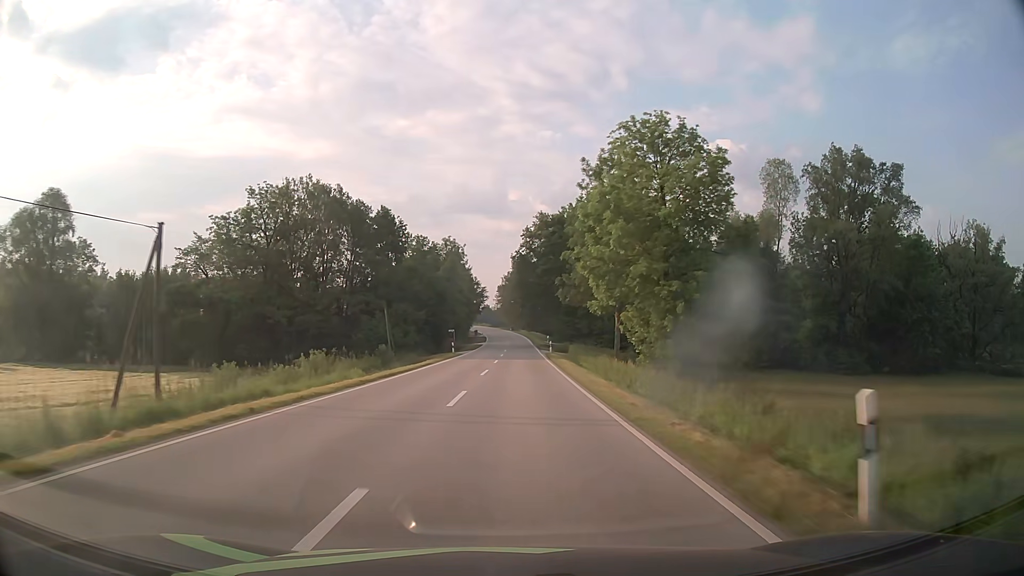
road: secondary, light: Day
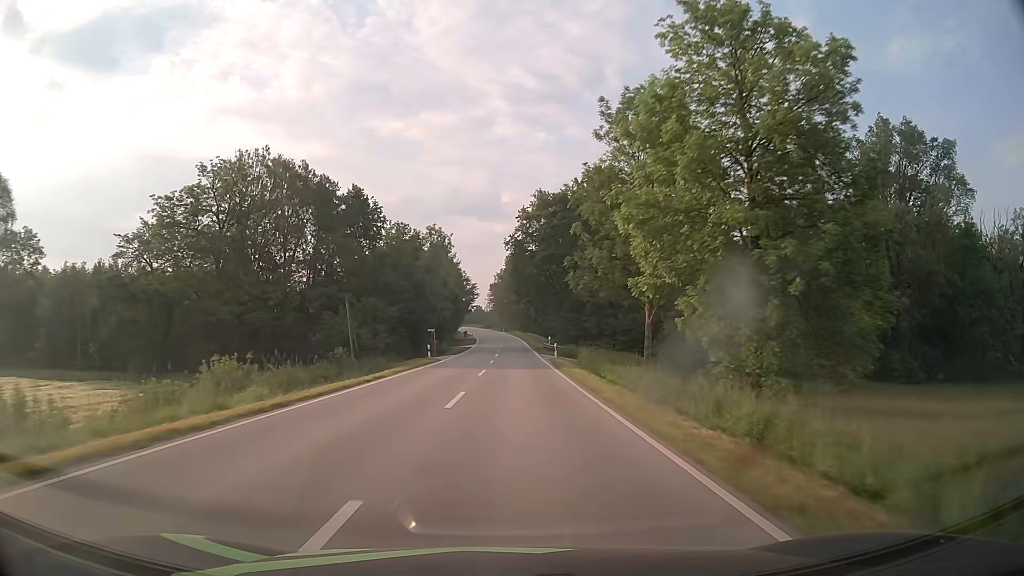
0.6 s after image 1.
(+0.1, +12.5) m; +1°
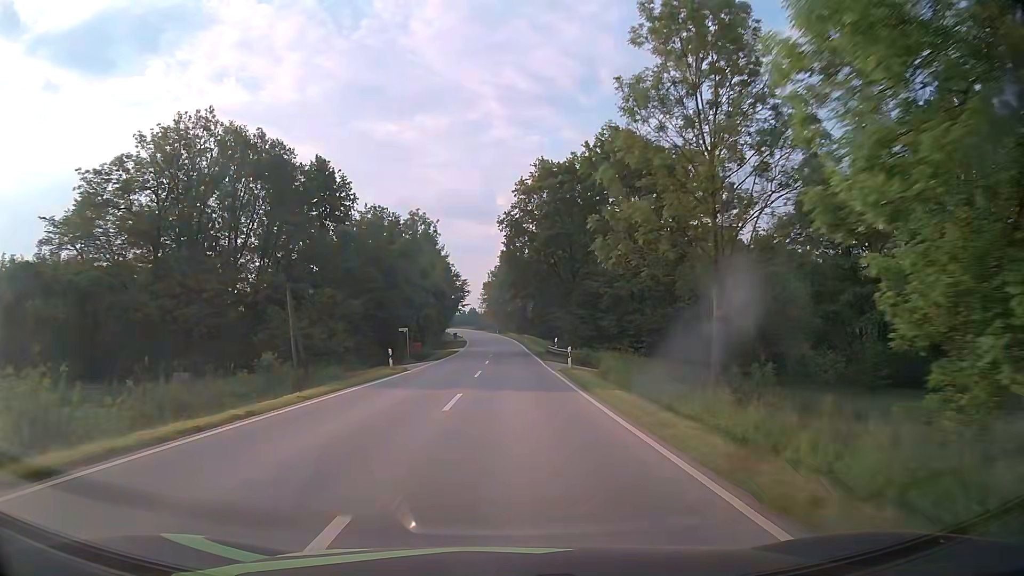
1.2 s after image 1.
(0.0, +12.4) m; 0°
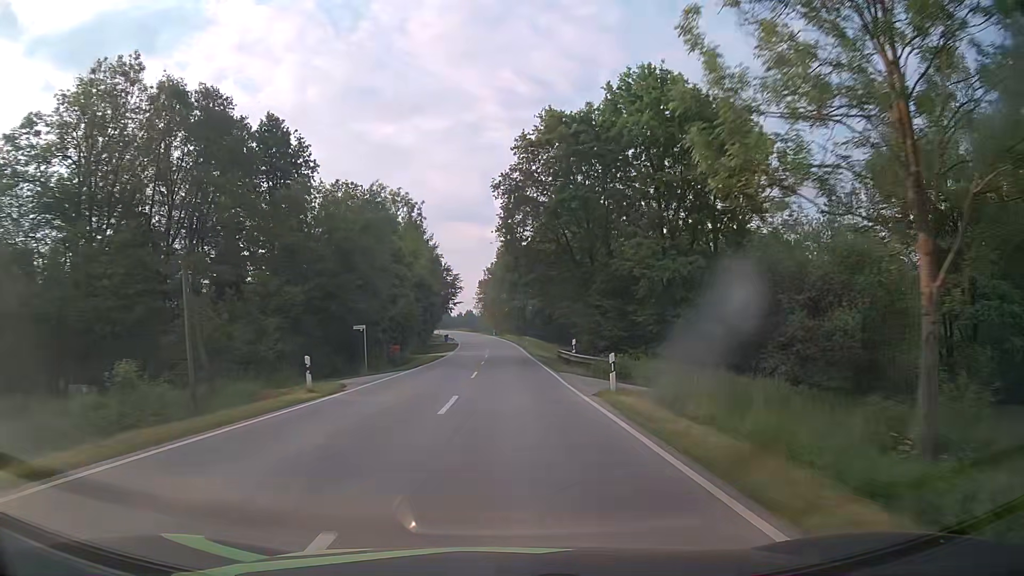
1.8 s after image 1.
(0.0, +12.4) m; 0°
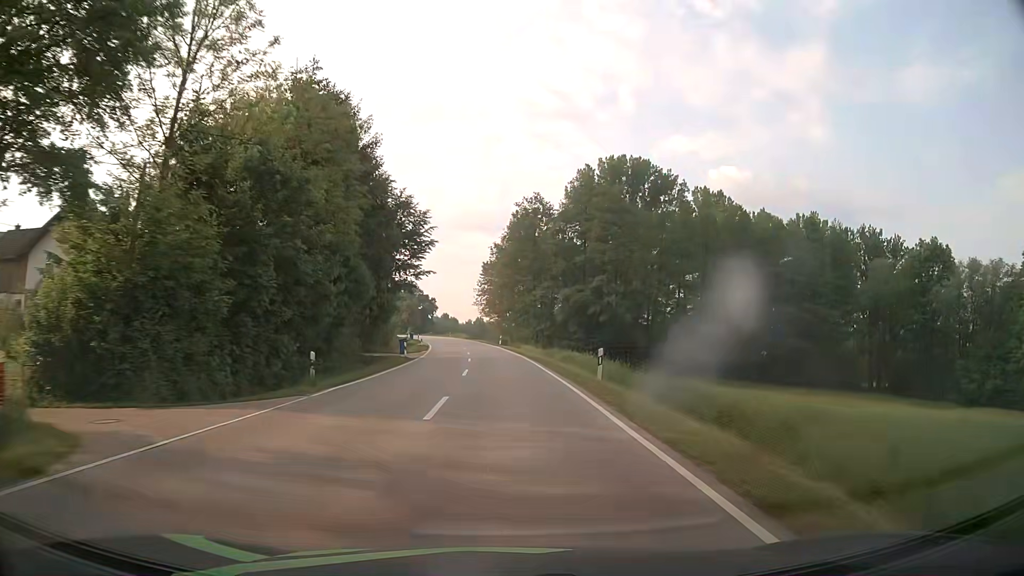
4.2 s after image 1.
(-0.1, +49.5) m; -1°
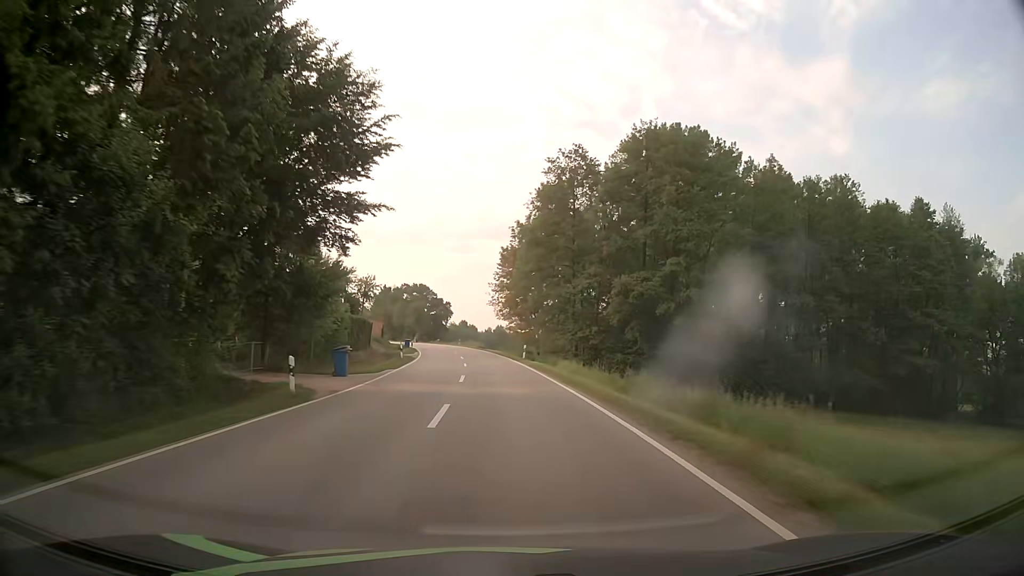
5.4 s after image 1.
(-0.4, +24.6) m; -2°
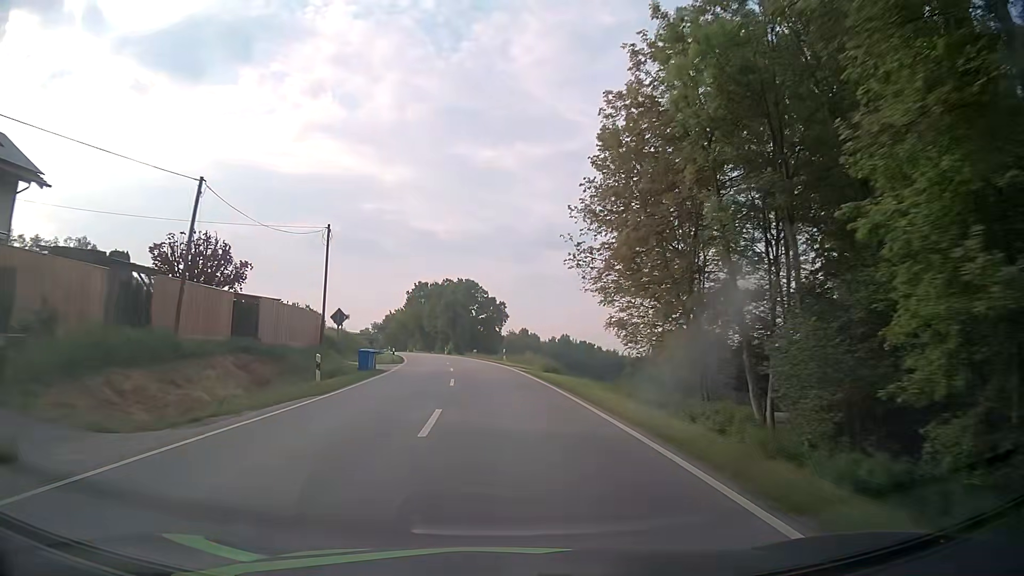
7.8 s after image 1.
(-2.0, +49.1) m; -5°
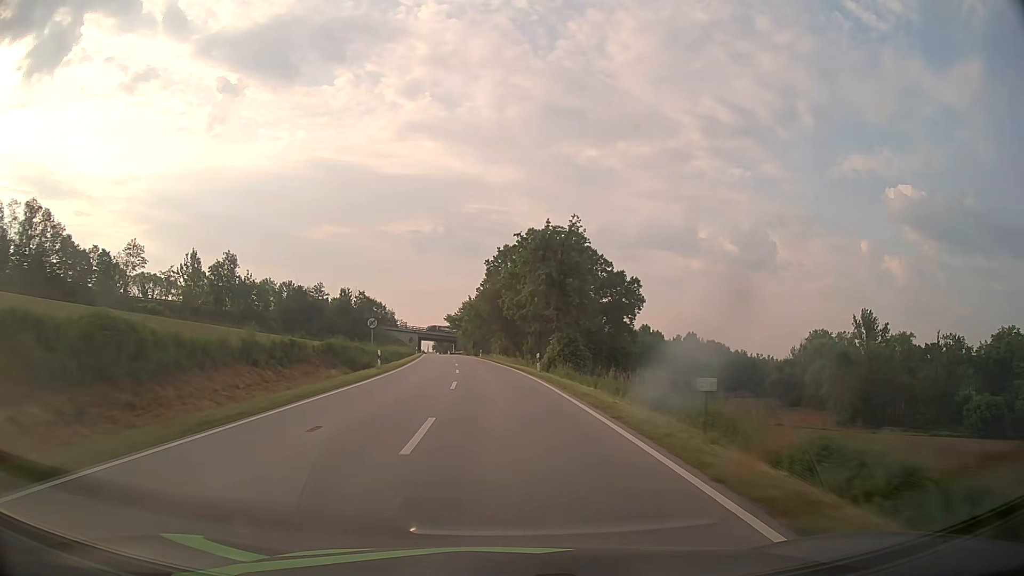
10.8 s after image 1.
(-4.9, +61.6) m; -9°
(0, +10) (0, +20) (-1, +30) (-1, +40) (-2, +50) (-3, +60) (-4, +70) (-5, +80) (-6, +90) (-7, +100) m
